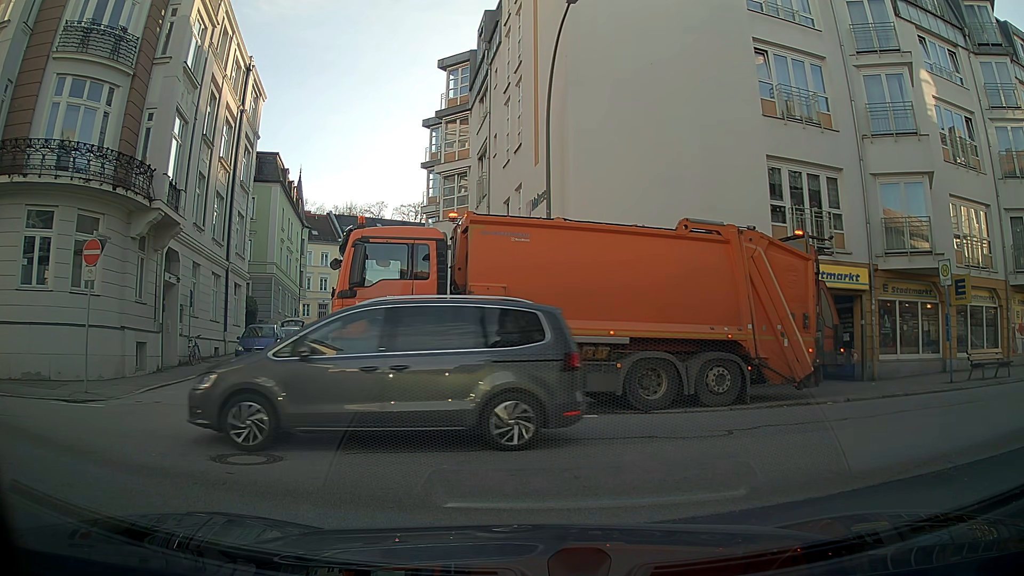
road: residential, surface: asphalt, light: Day
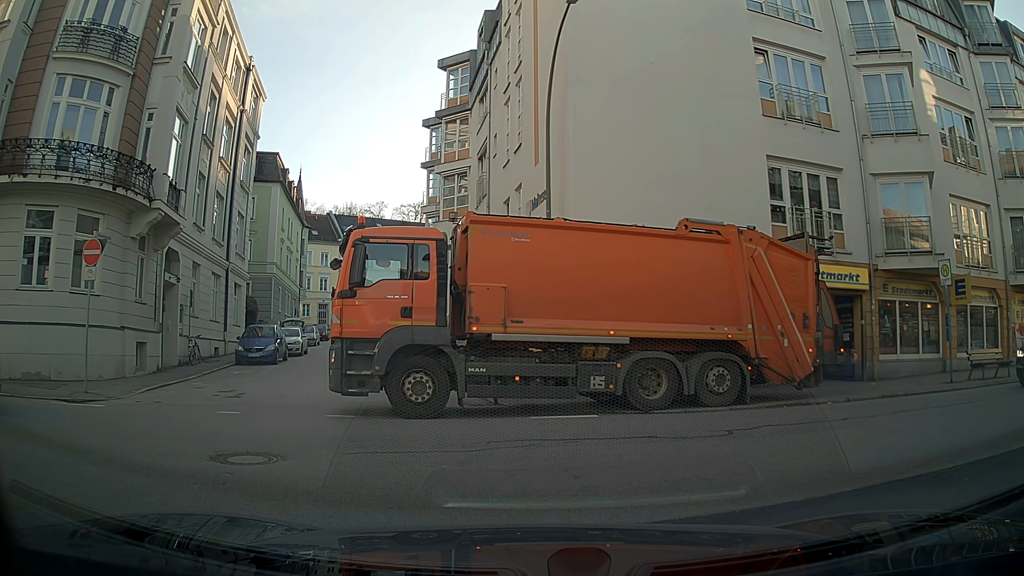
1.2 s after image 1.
(0.0, 0.0) m; 0°
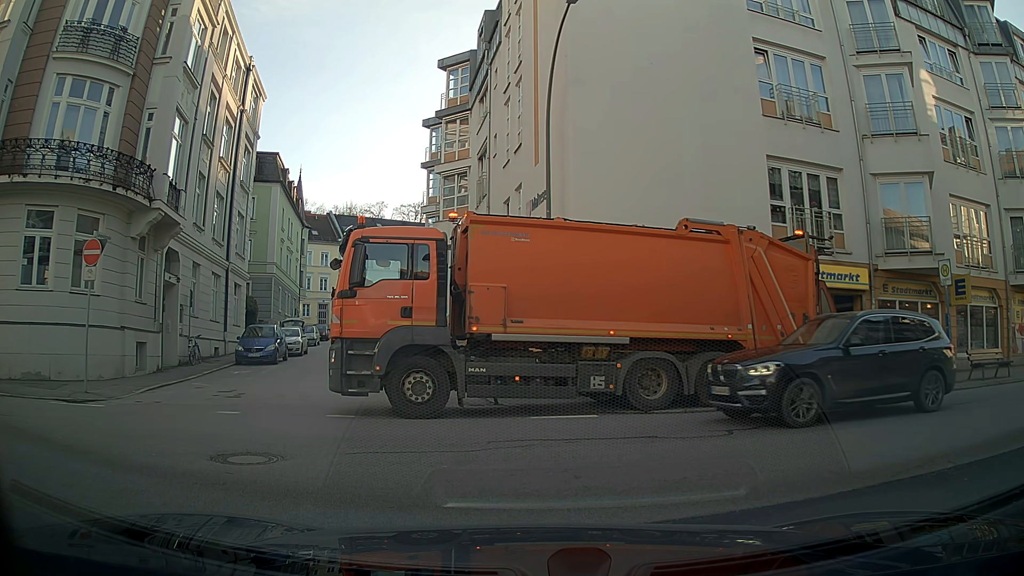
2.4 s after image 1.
(0.0, 0.0) m; 0°
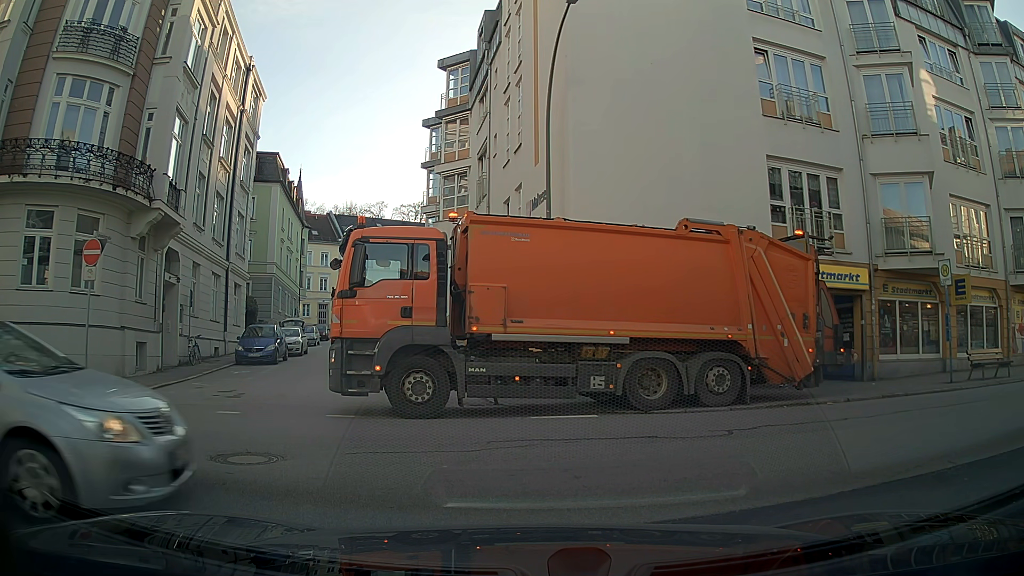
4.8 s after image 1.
(0.0, 0.0) m; 0°
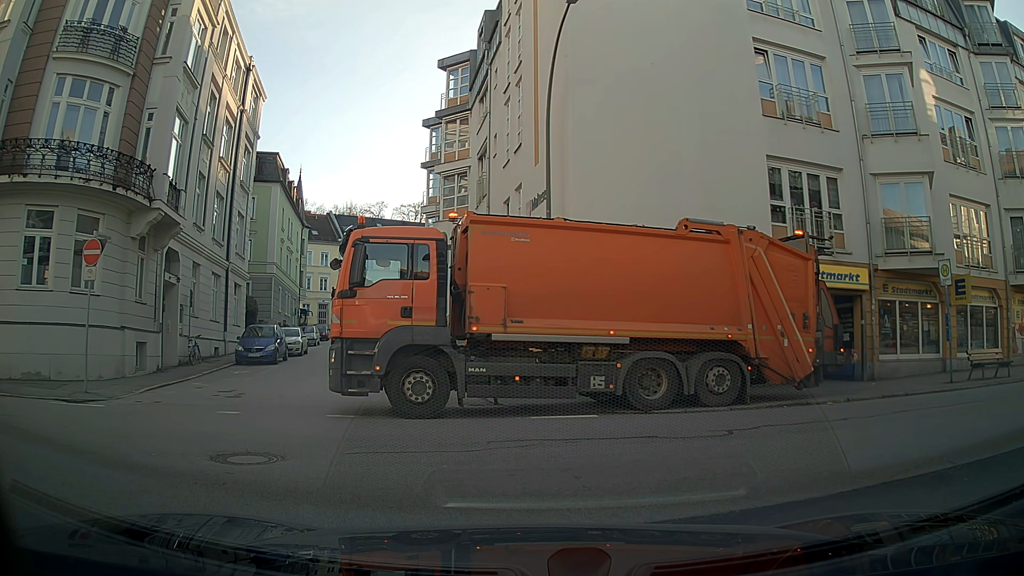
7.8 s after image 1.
(0.0, 0.0) m; 0°
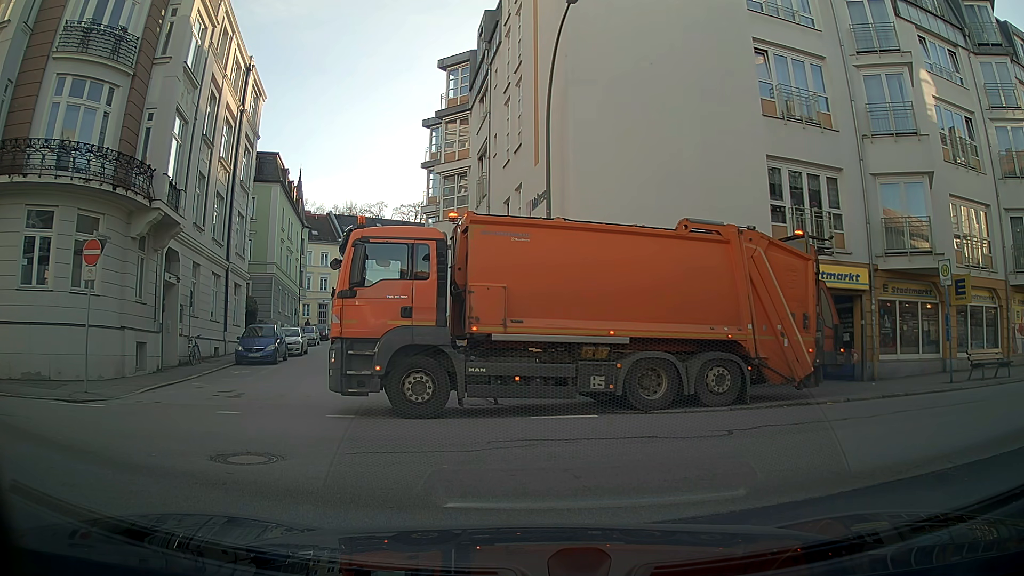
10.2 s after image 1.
(0.0, 0.0) m; 0°
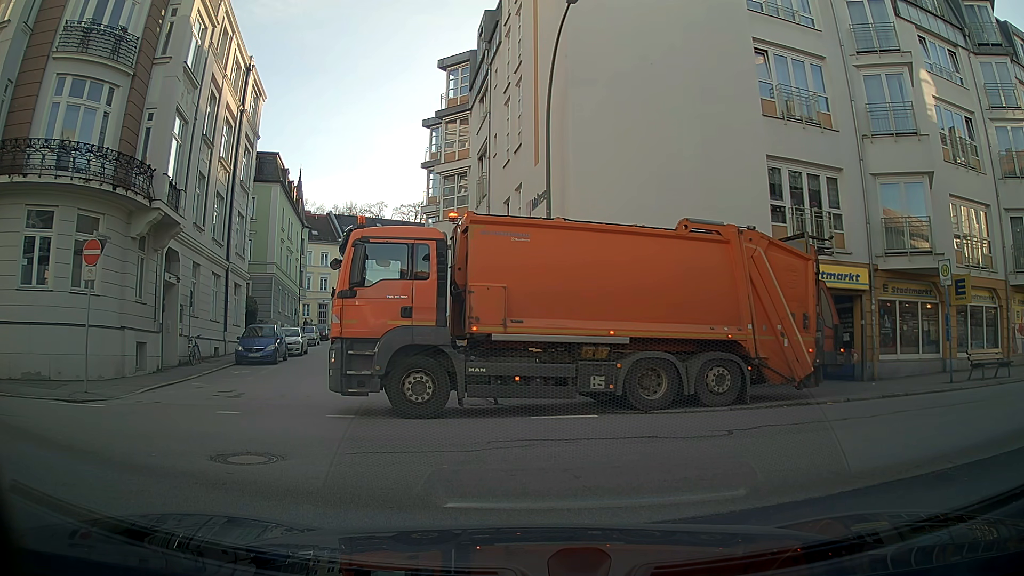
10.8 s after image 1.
(0.0, 0.0) m; 0°
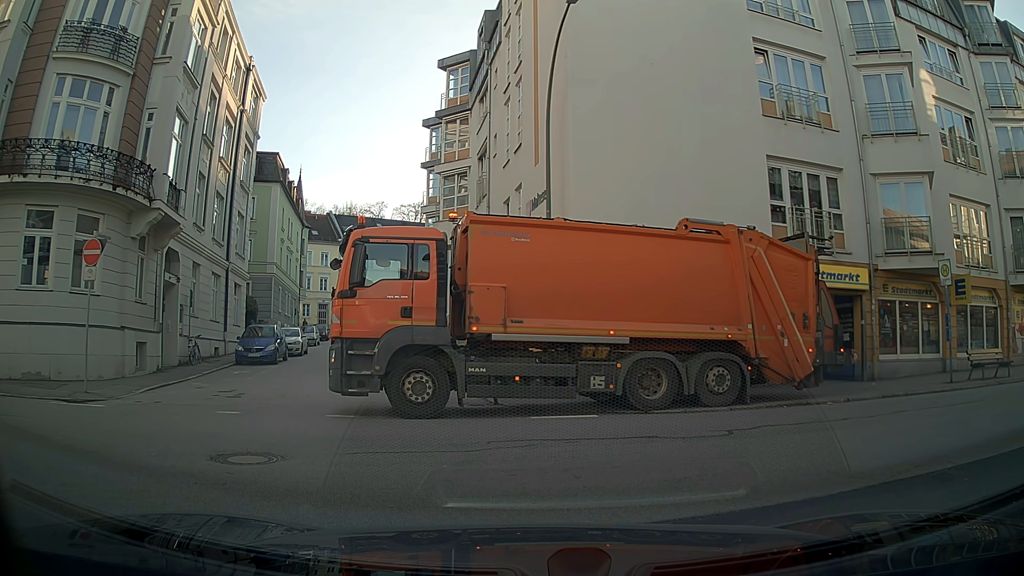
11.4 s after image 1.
(0.0, 0.0) m; 0°
(-6, +7) (-16, +8) (-26, +7) (-36, +6) (-46, +5) (-56, +4) (-66, +3) (-75, 0) (-77, -9) (-76, -19) m
